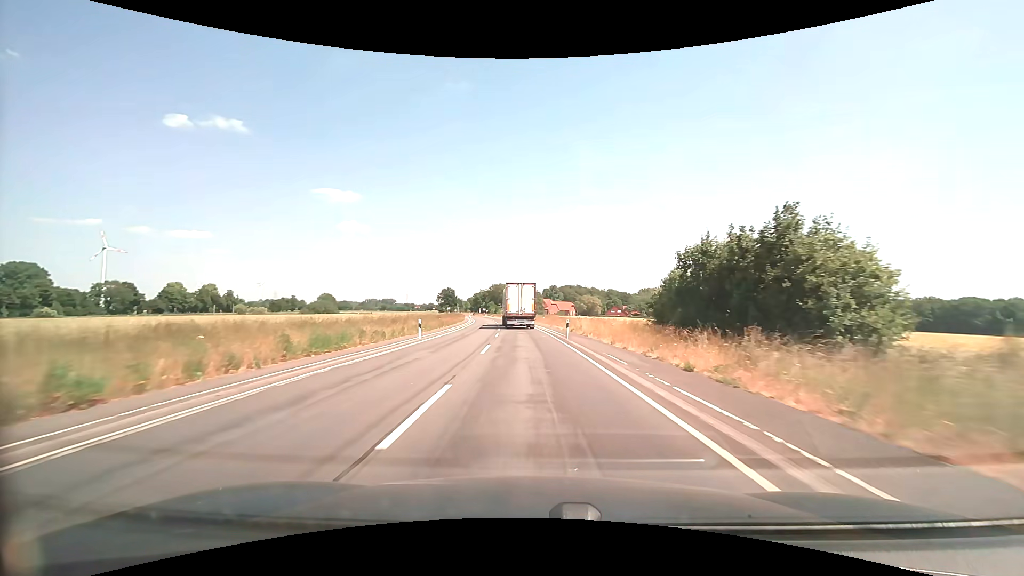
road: secondary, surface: asphalt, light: Day
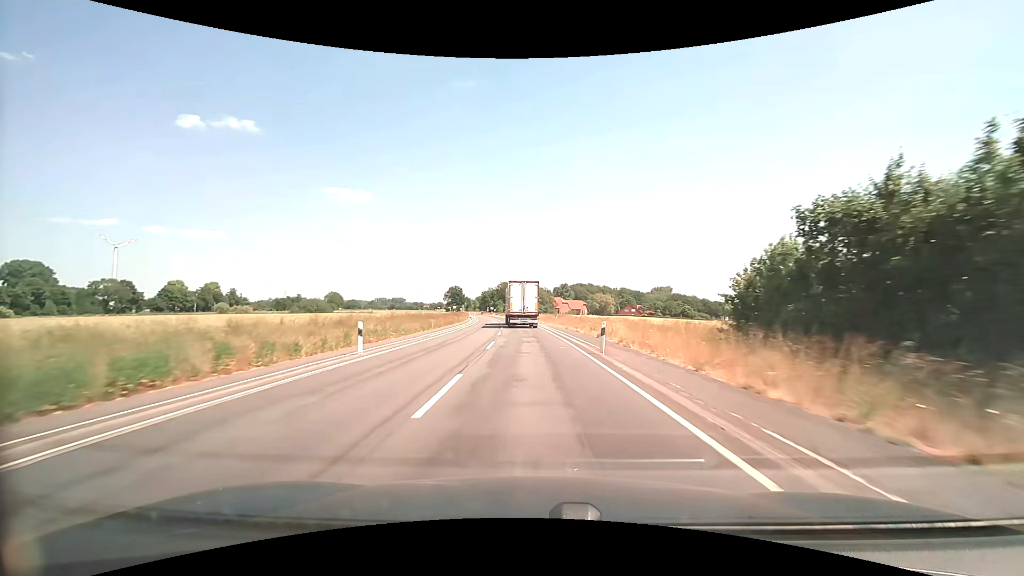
(-0.1, +10.6) m; -1°
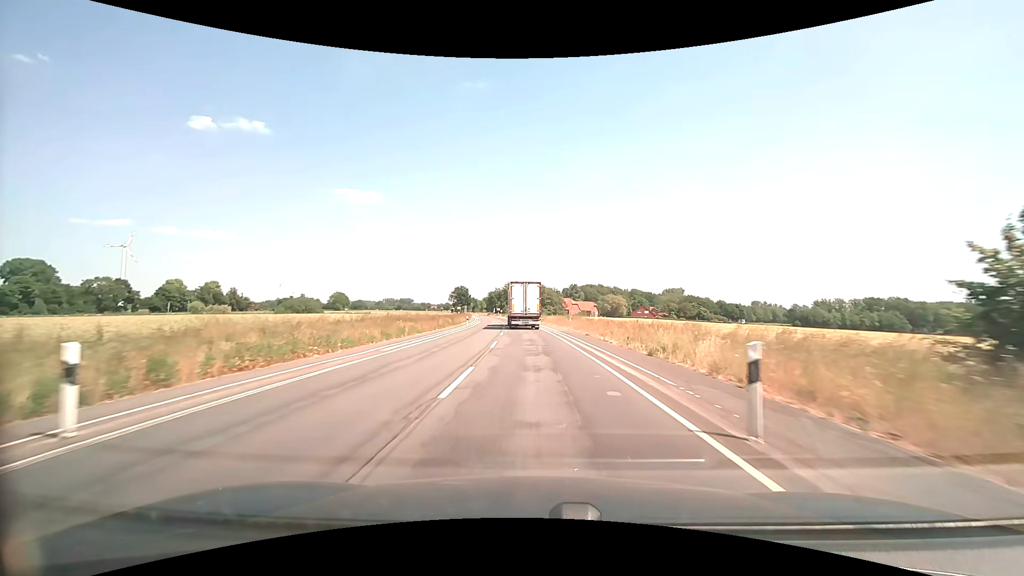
(-0.1, +10.5) m; -1°
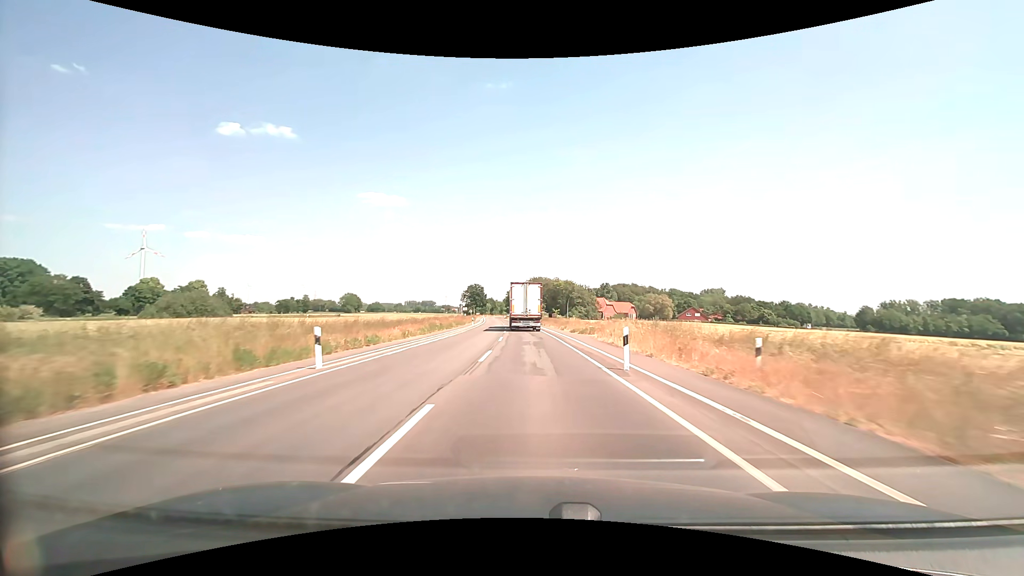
(-1.0, +41.6) m; -3°
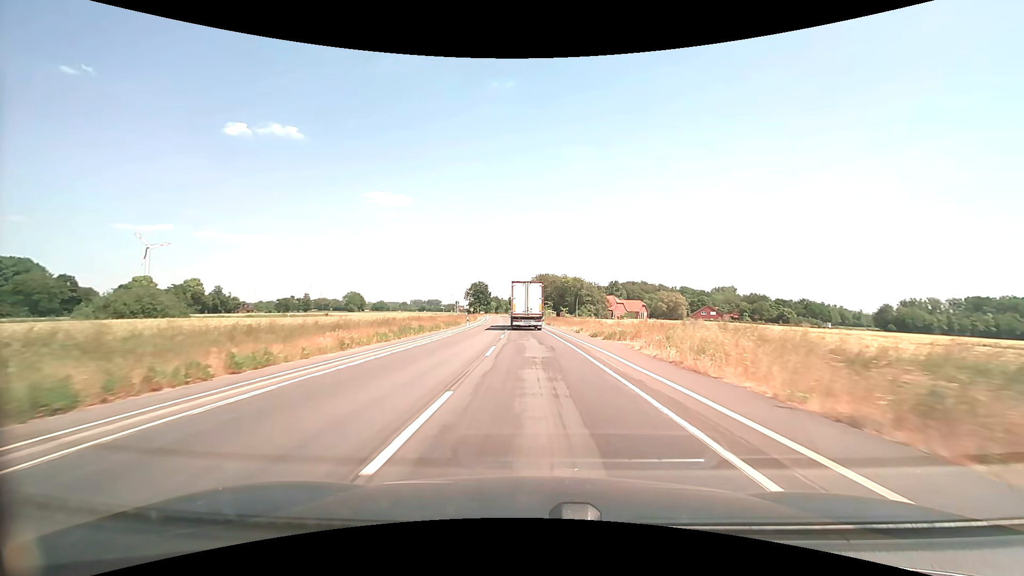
(-0.1, +10.2) m; -1°
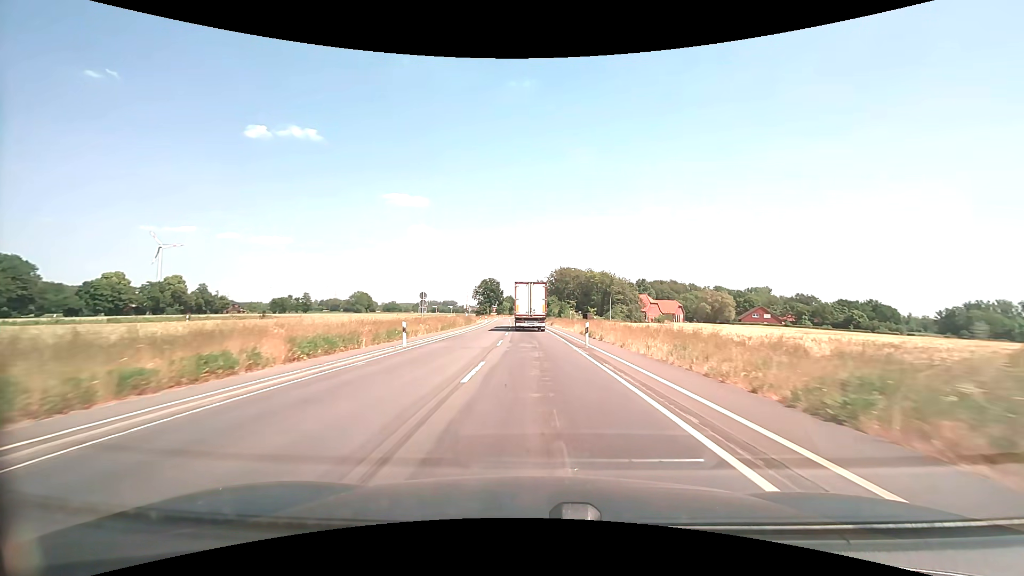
(-0.5, +30.4) m; -2°
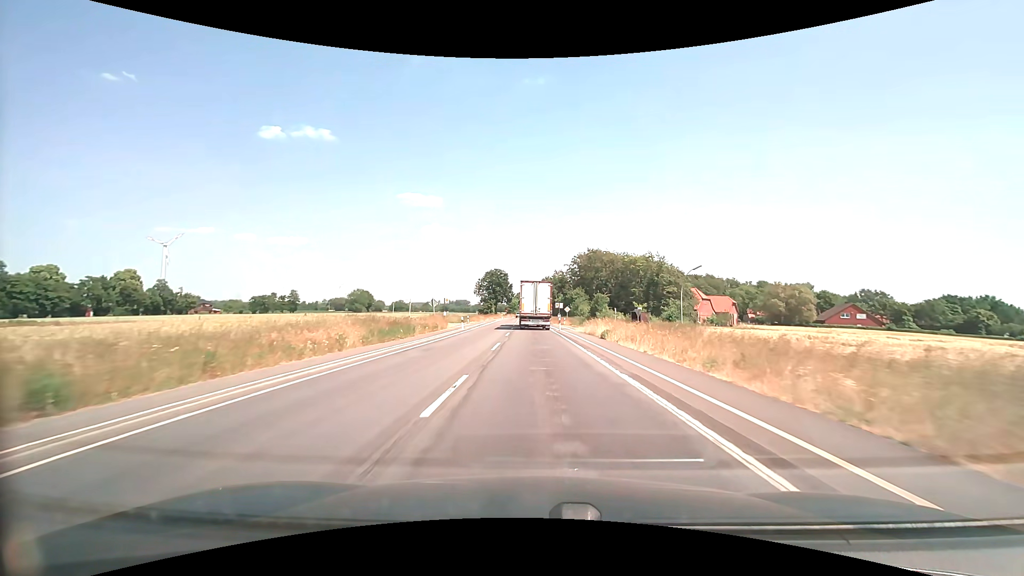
(-0.7, +39.7) m; -2°
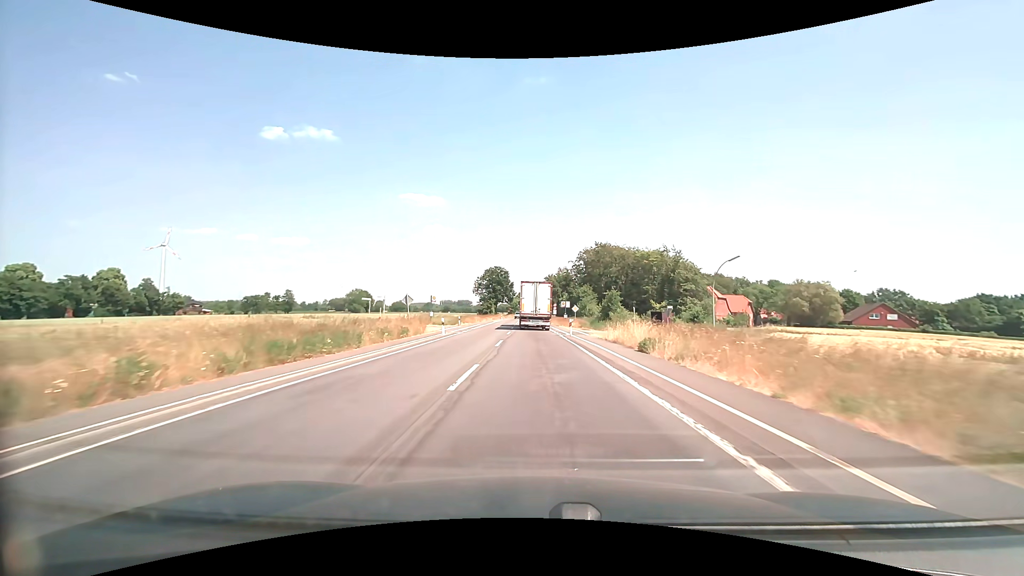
(0.0, +9.8) m; 0°
(0, +10) (0, +20) (0, +30) (0, +40) (-1, +50) (-1, +60) (-1, +70) (-1, +80) (-1, +90) (-1, +100) m
